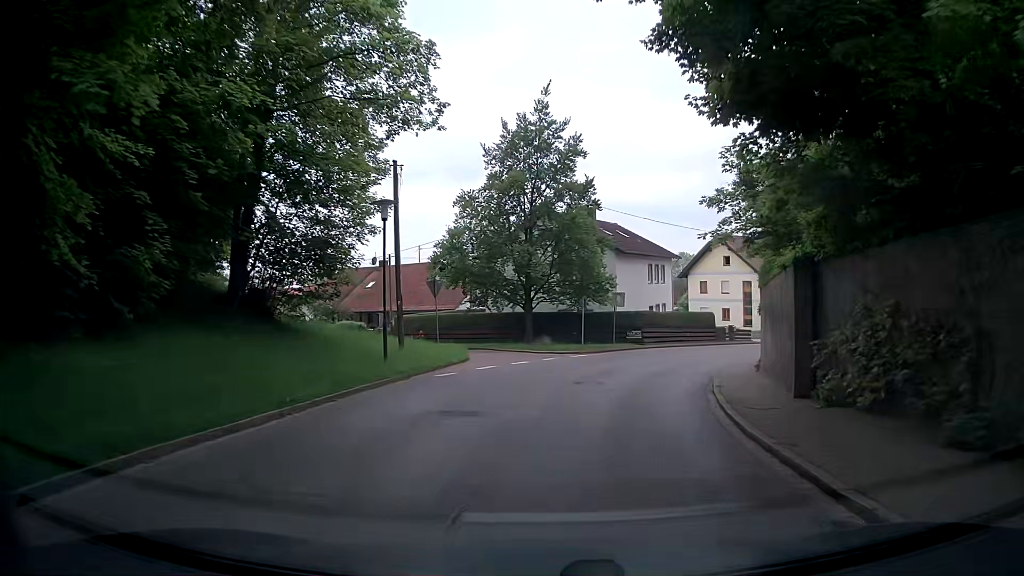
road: tertiary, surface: asphalt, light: Day
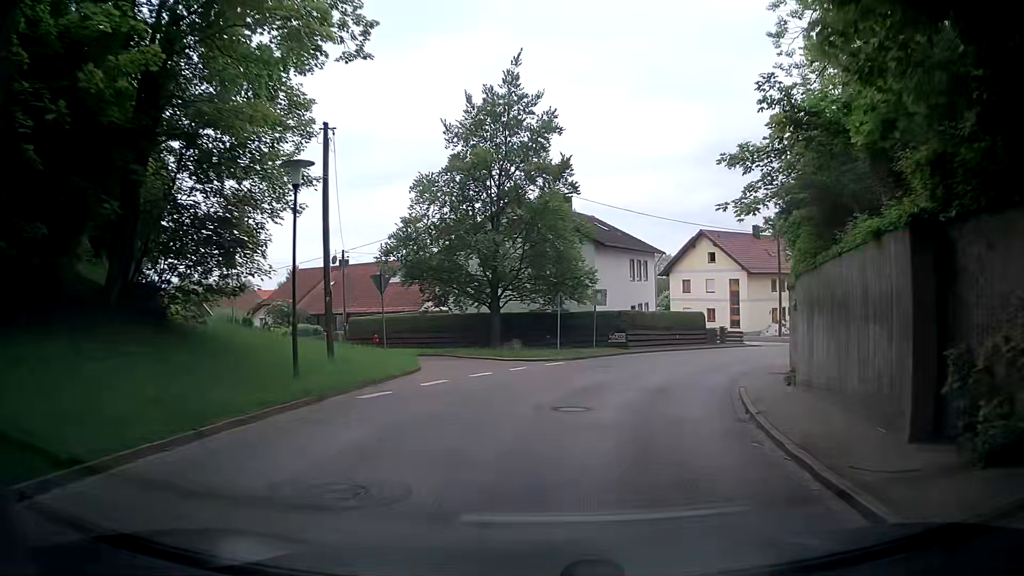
(+0.2, +4.8) m; +3°
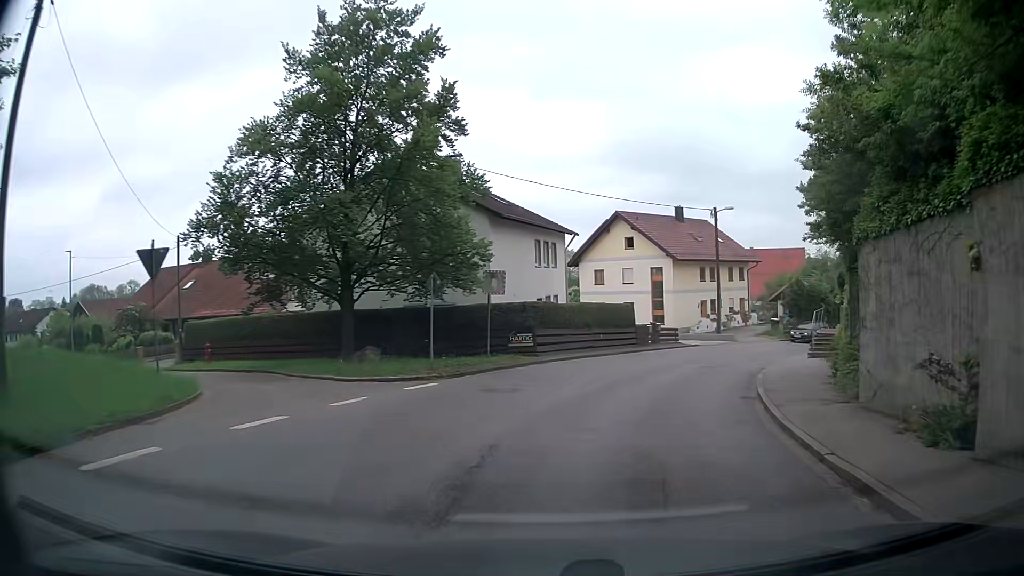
(+0.7, +9.4) m; +8°
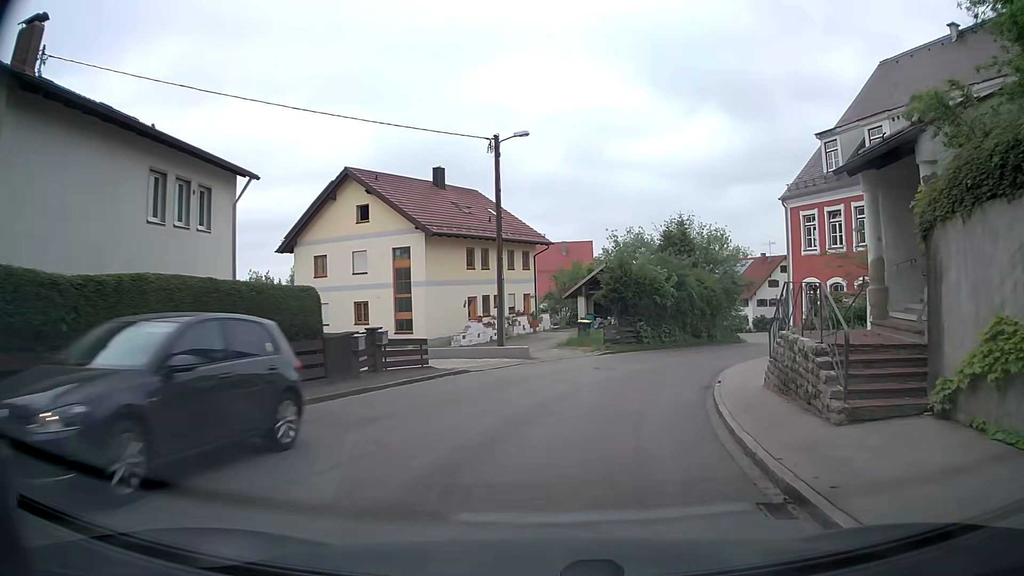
(+3.4, +17.7) m; +20°
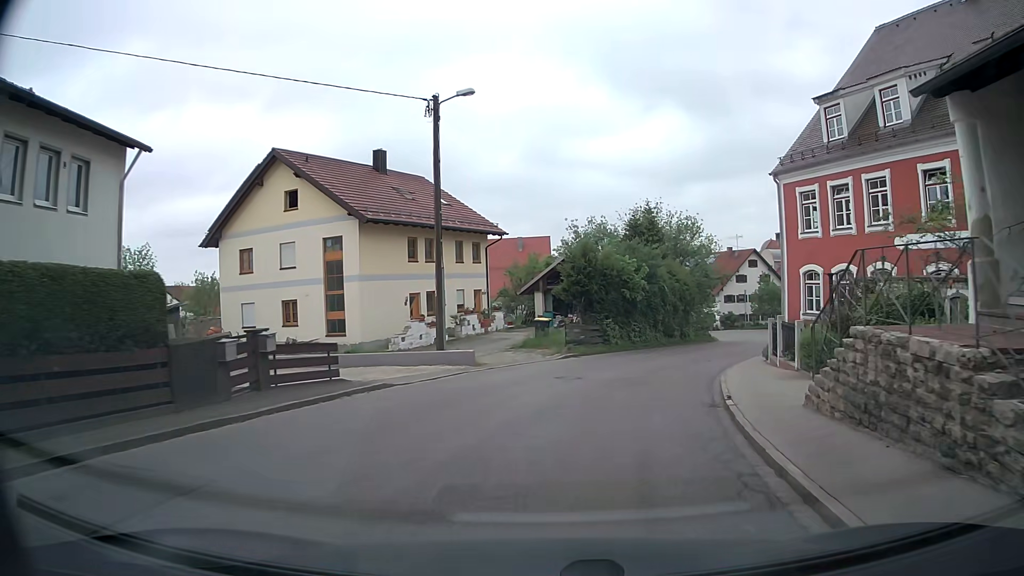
(+0.1, +4.7) m; +3°
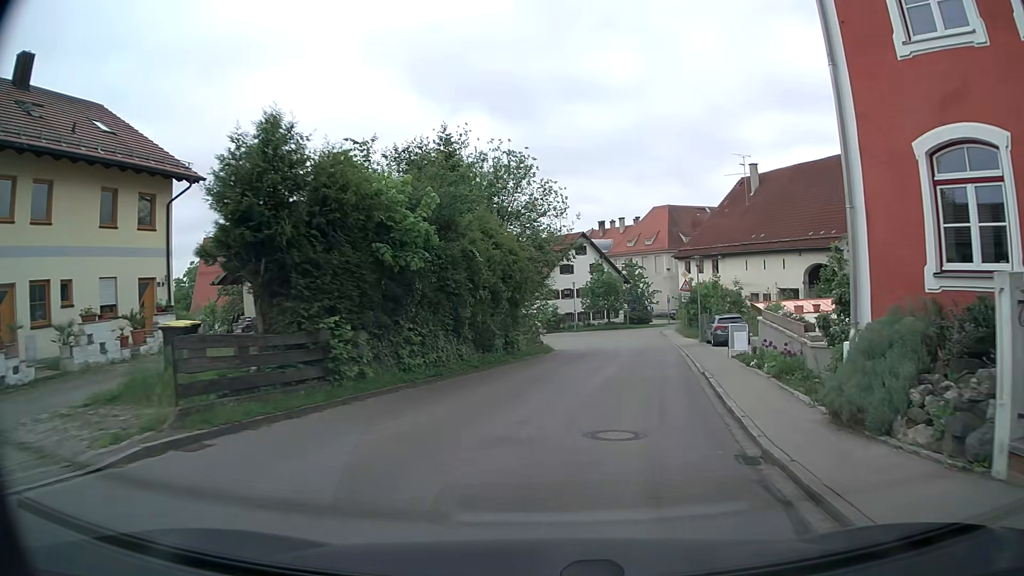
(+2.5, +18.1) m; +17°
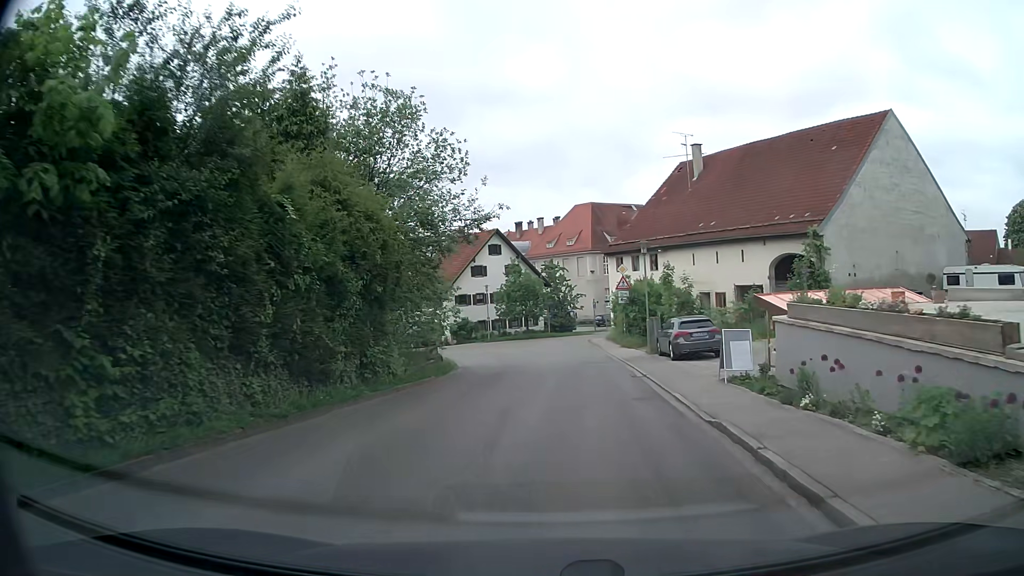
(+0.6, +8.6) m; +7°
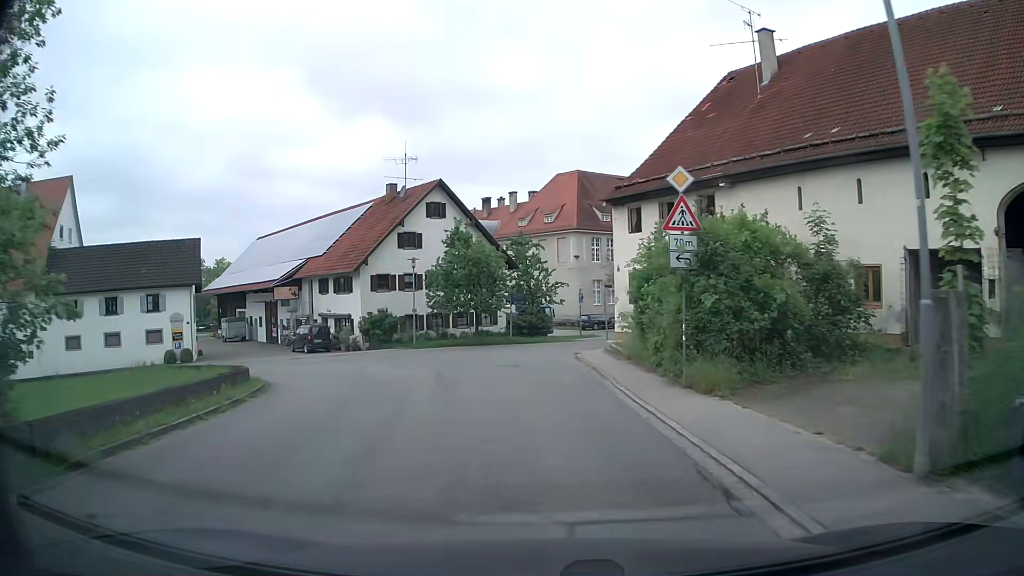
(+1.0, +22.3) m; +2°
(0, +10) (-1, +20) (-1, +30) (+3, +39) (+10, +46) (+17, +53) (+24, +60) (+31, +67) (+40, +72) (+48, +78) m
